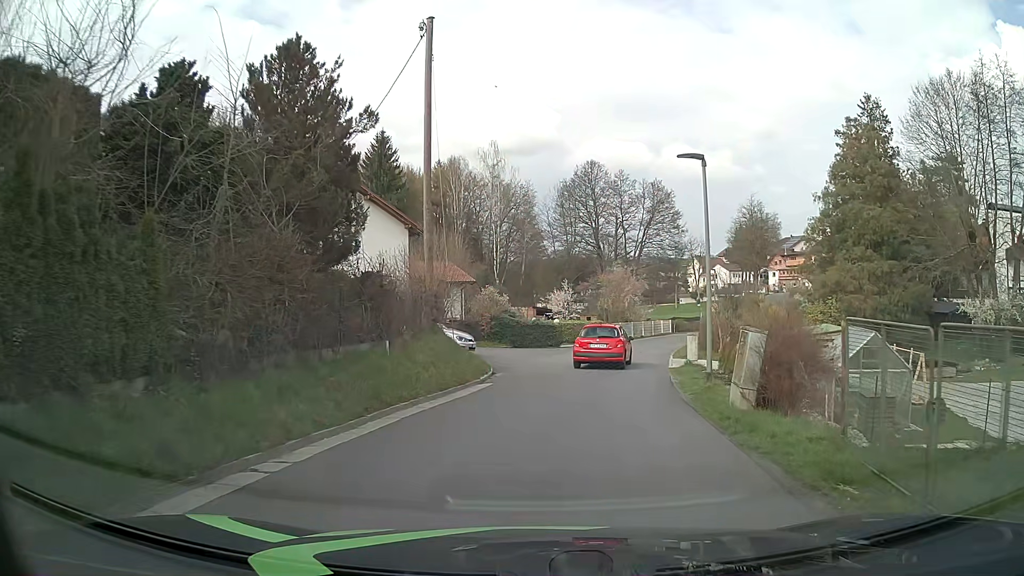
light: Day
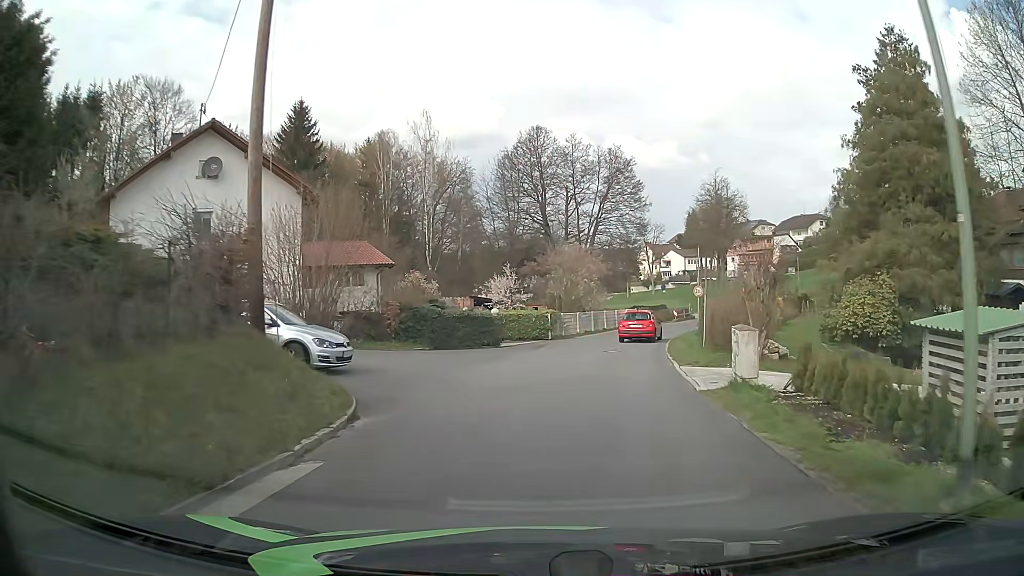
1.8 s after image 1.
(+0.4, +11.0) m; +4°
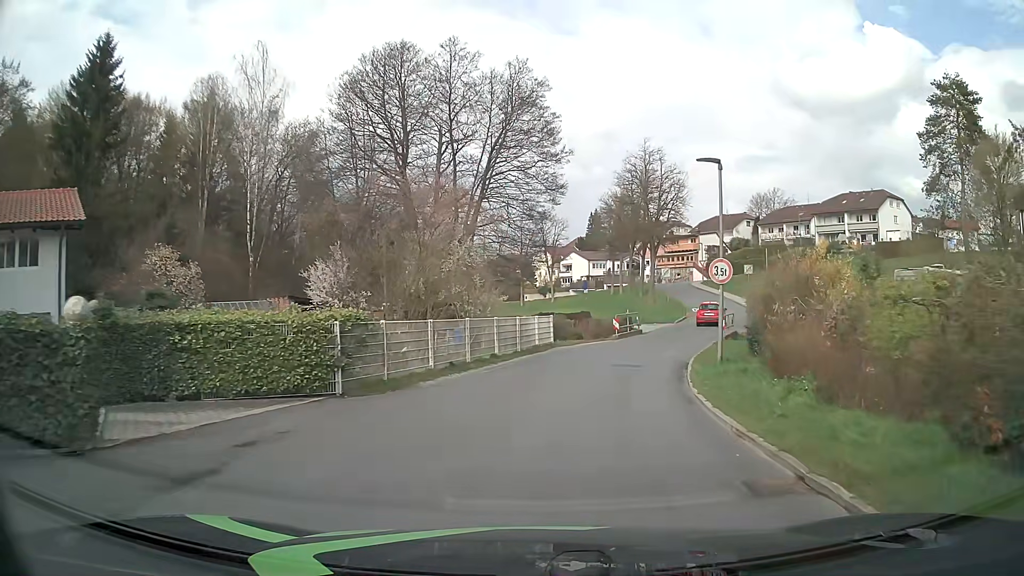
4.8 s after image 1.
(+1.9, +22.4) m; +9°
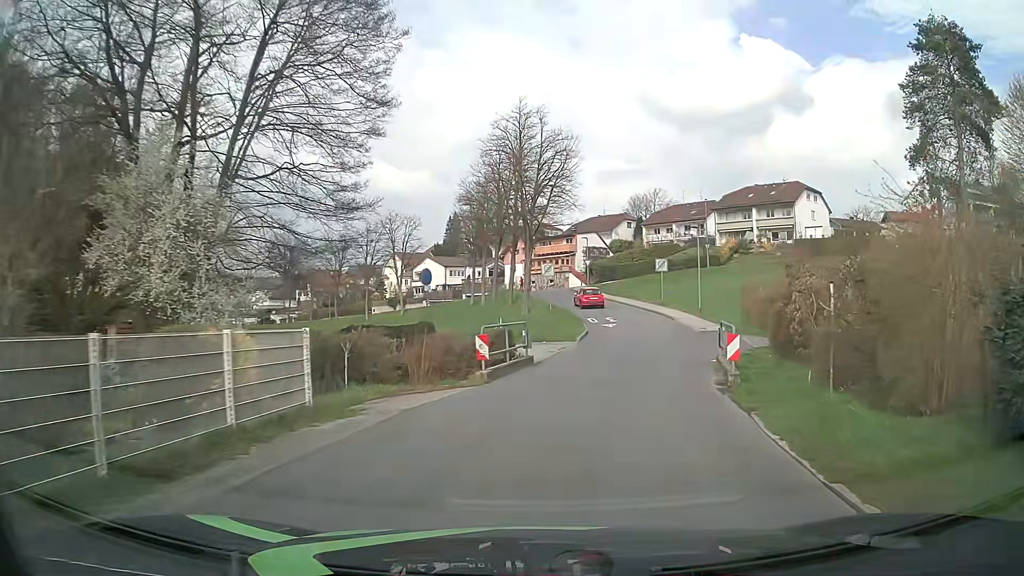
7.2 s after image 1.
(+1.6, +17.8) m; +11°
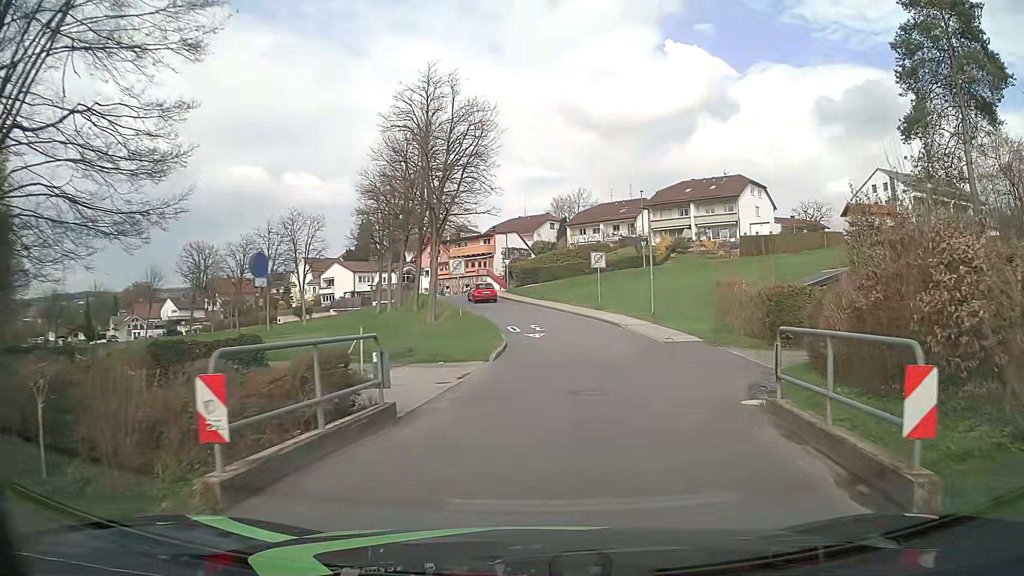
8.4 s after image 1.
(+0.6, +9.1) m; +6°
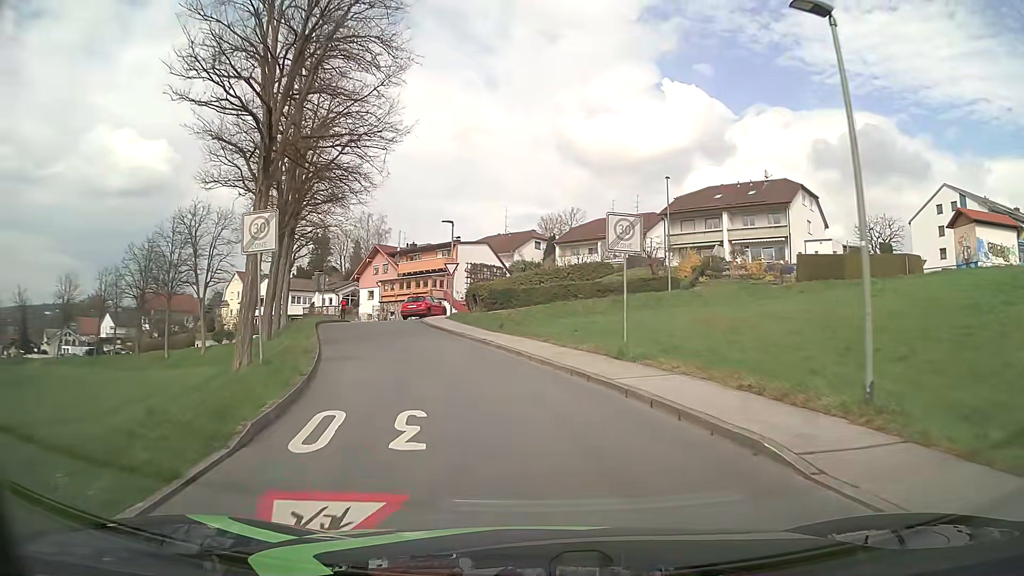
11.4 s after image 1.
(+1.6, +23.6) m; +1°
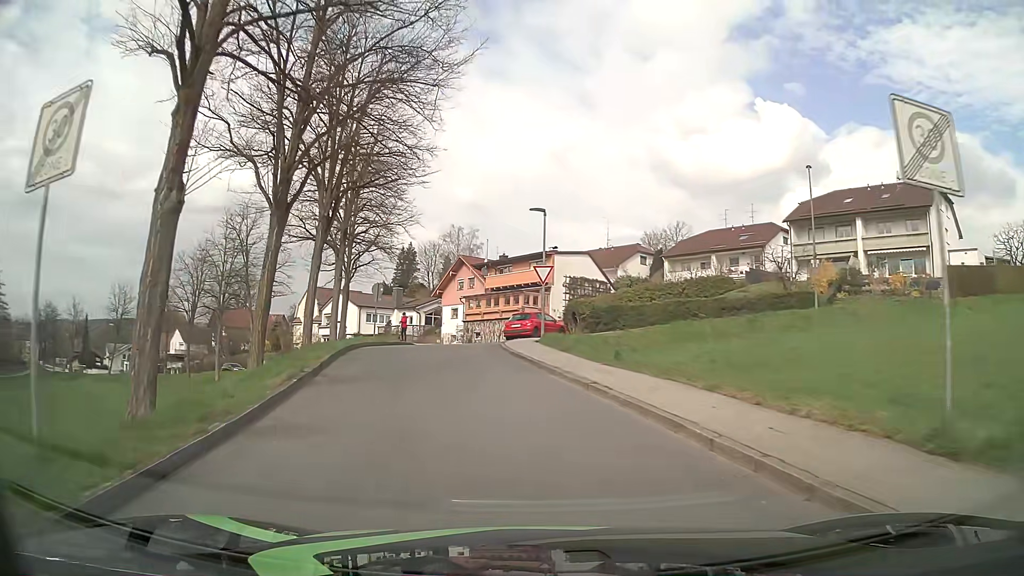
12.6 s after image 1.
(-0.6, +9.5) m; -8°
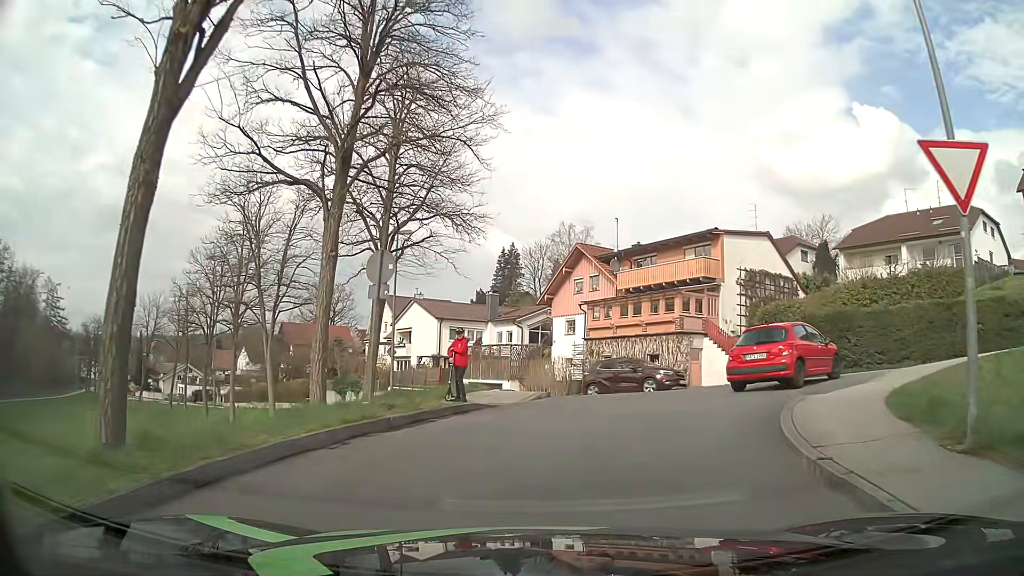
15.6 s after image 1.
(-2.5, +19.3) m; -10°
